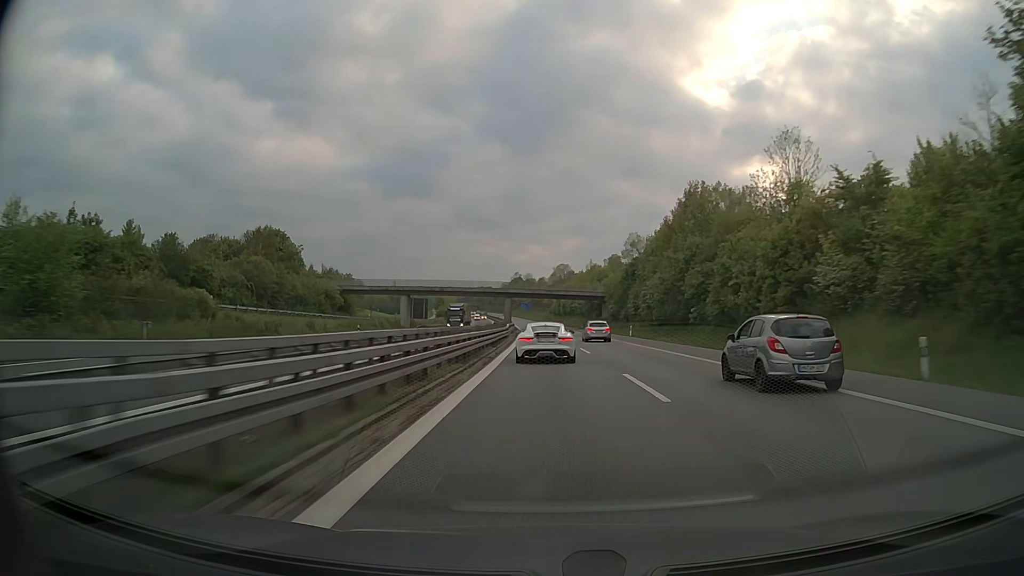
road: motorway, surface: asphalt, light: Day
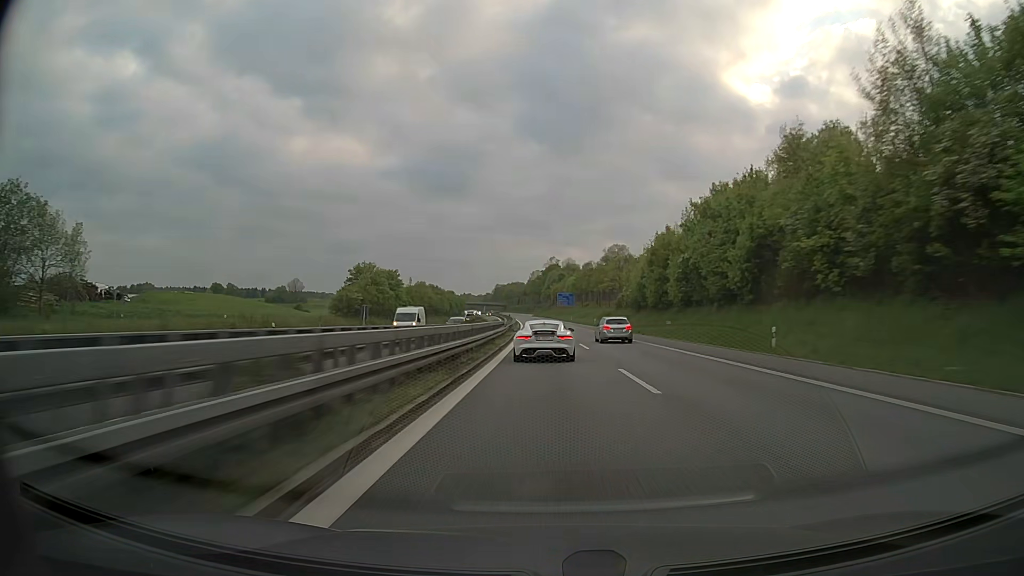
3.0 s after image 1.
(-3.5, +124.6) m; -3°
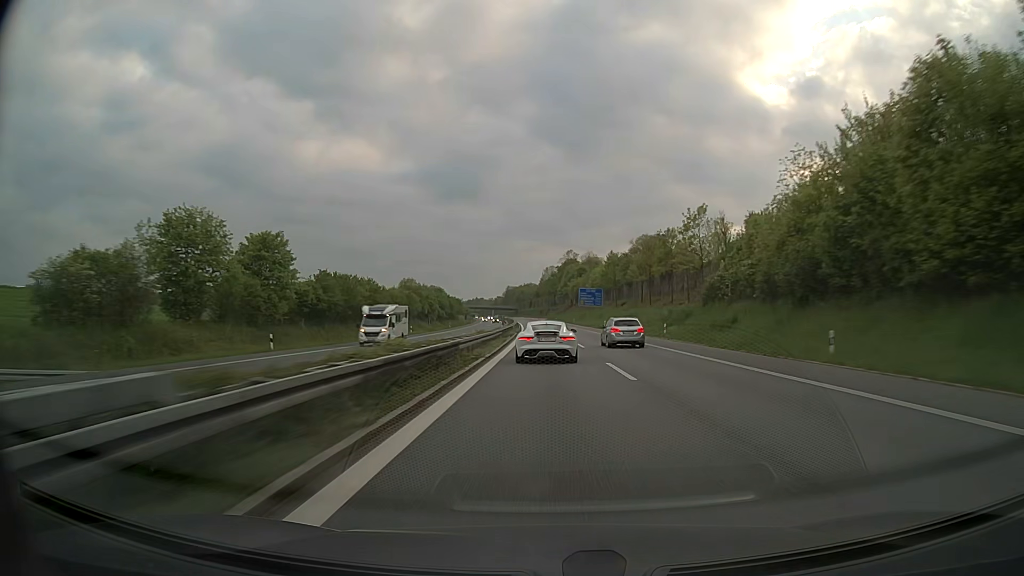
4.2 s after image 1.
(-0.4, +50.8) m; -1°
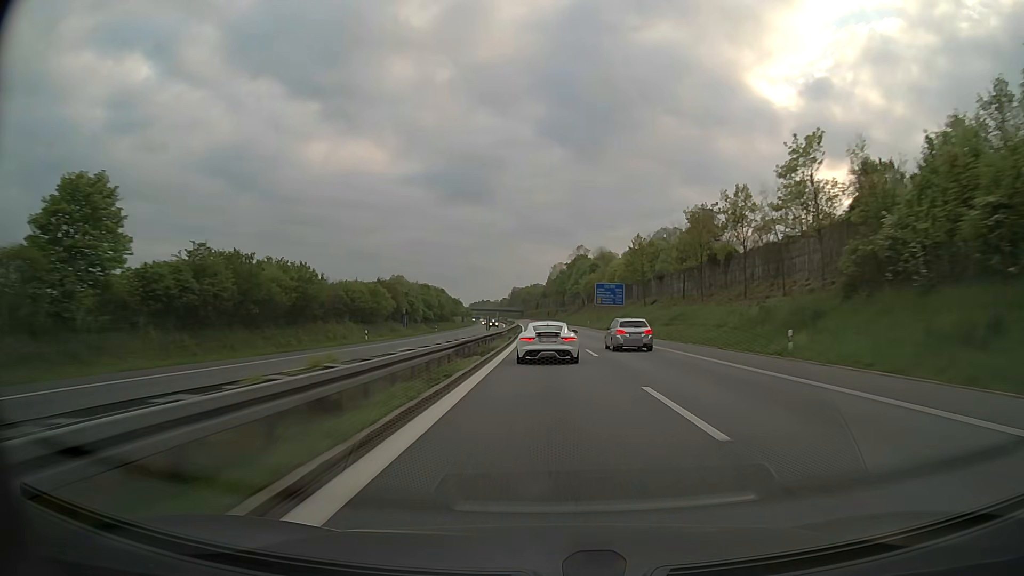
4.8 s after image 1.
(-0.2, +25.5) m; -1°
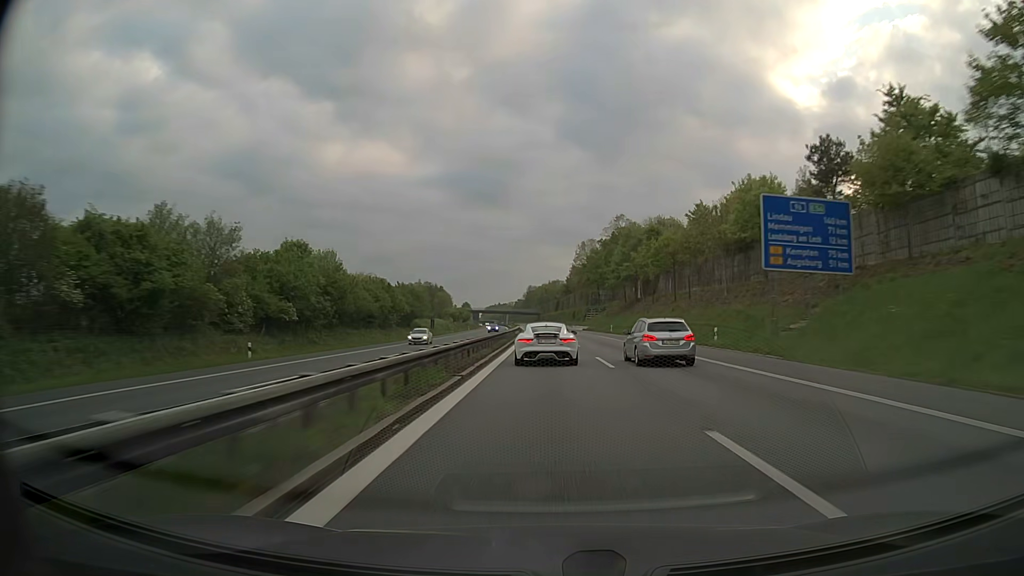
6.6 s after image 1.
(-1.2, +77.2) m; -2°
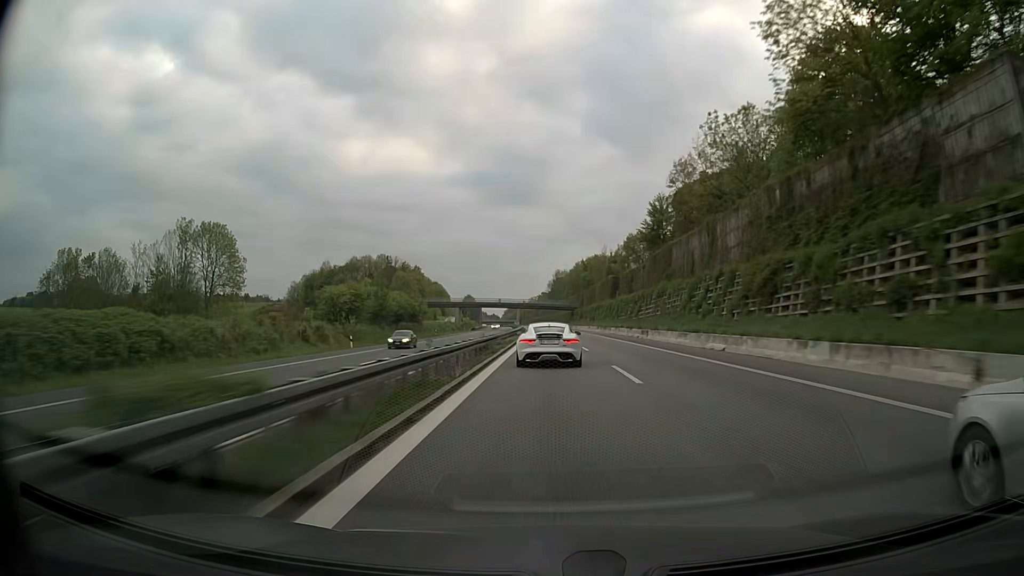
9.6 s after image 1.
(-2.9, +130.5) m; -2°
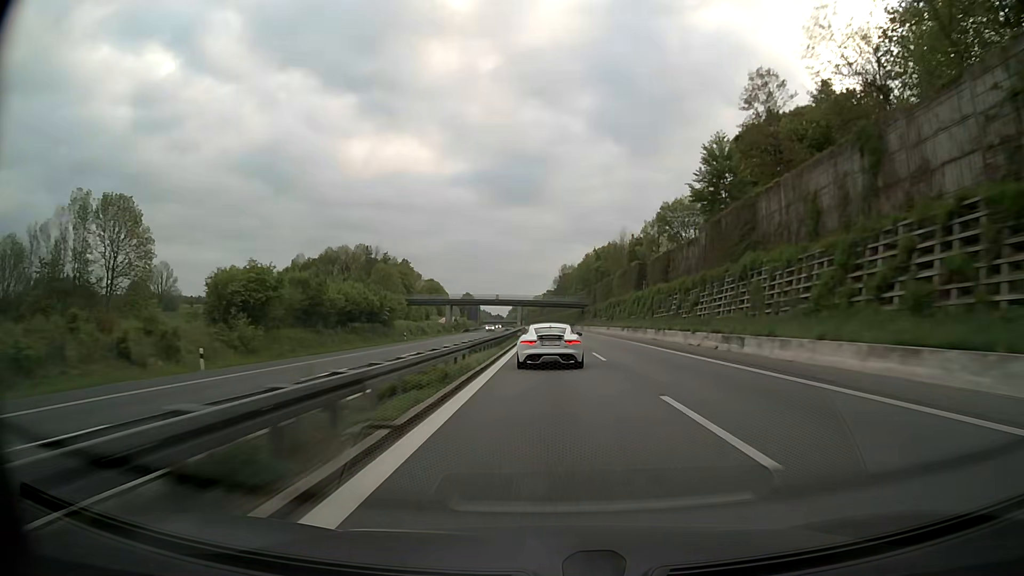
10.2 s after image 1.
(-0.1, +26.6) m; 0°
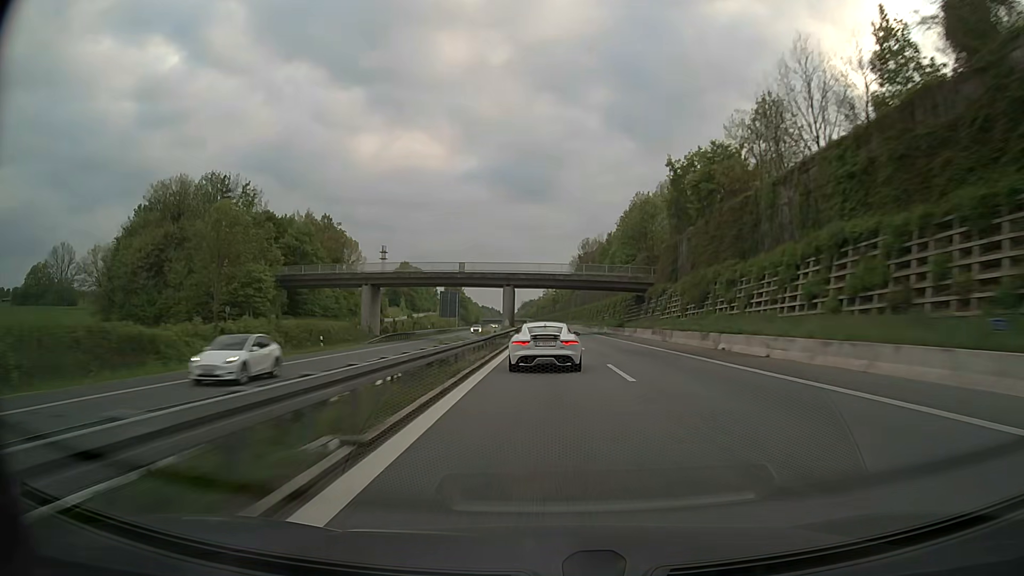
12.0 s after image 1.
(-0.6, +80.7) m; -1°
(0, +10) (0, +20) (0, +30) (0, +40) (0, +50) (-1, +60) (-1, +70) (-1, +80) (-1, +90) (-2, +100) m
